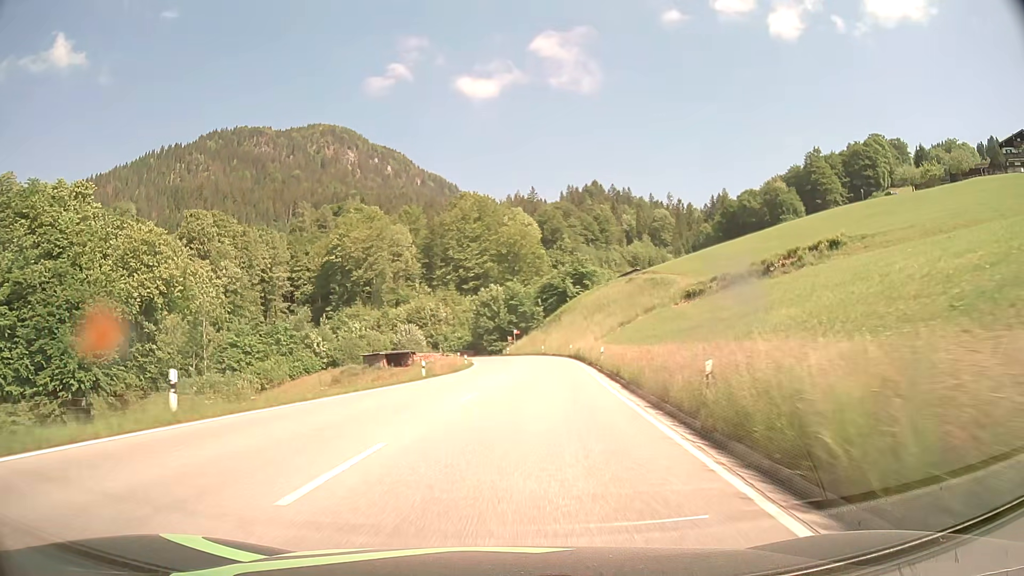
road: primary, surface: asphalt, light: Day
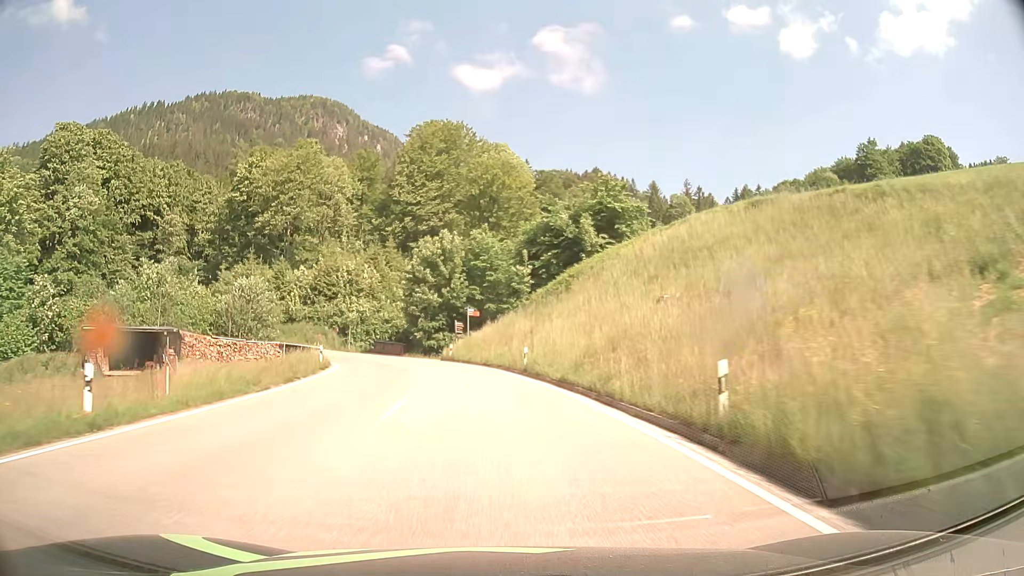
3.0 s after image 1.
(+3.5, +53.5) m; +3°
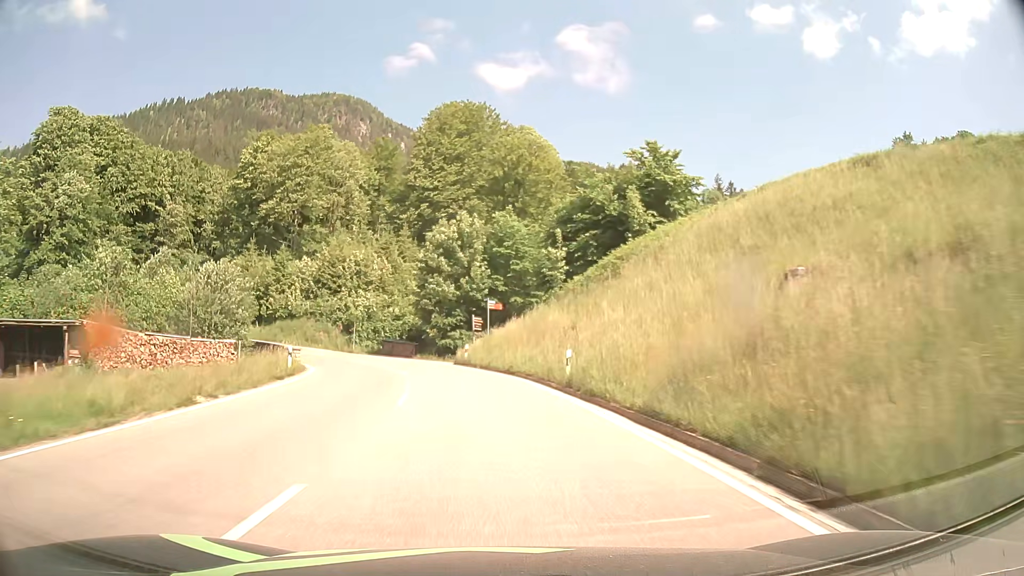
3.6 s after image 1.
(-0.2, +9.6) m; -2°
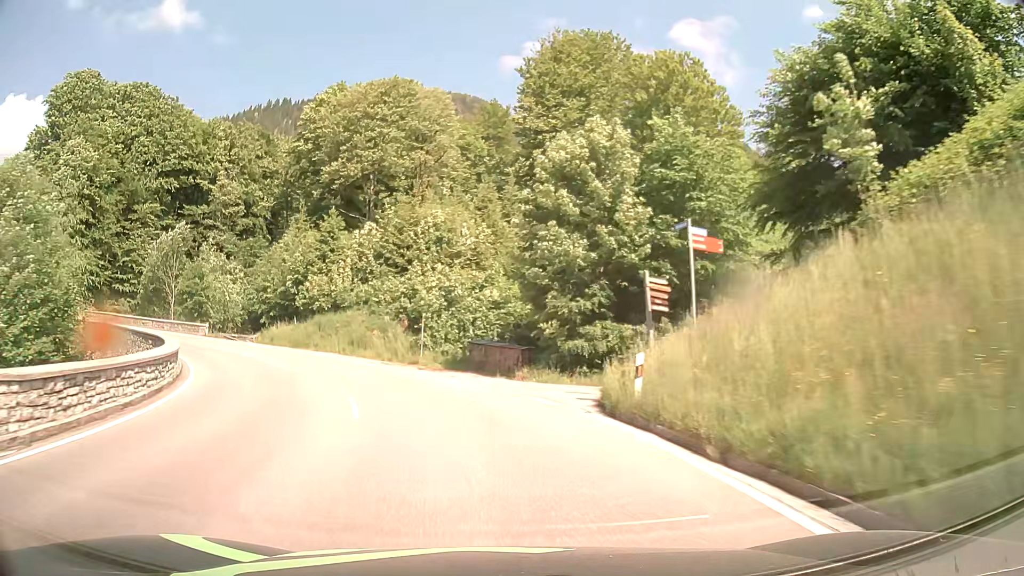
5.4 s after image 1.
(-1.9, +26.3) m; -10°
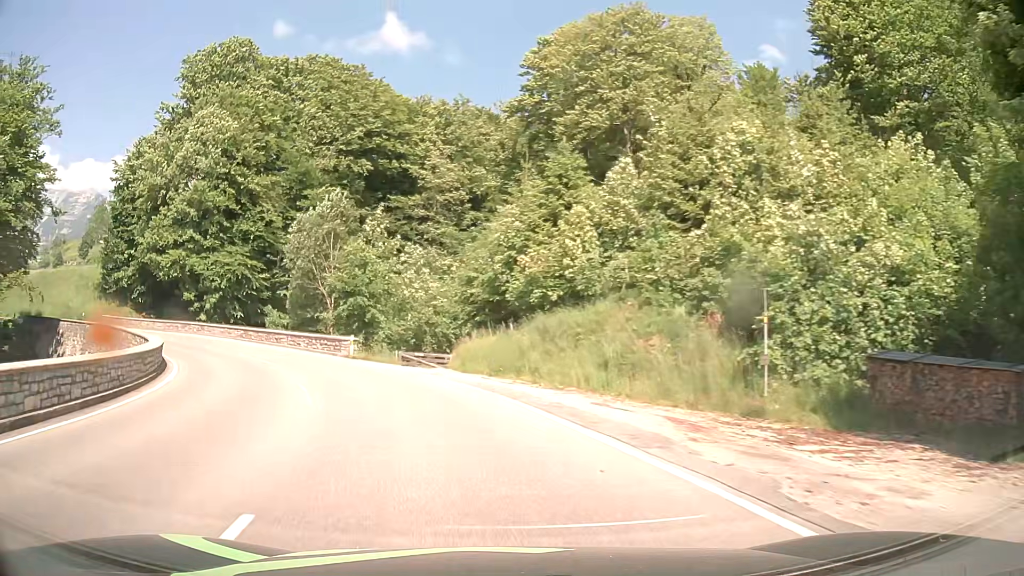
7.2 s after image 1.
(-4.1, +22.9) m; -22°
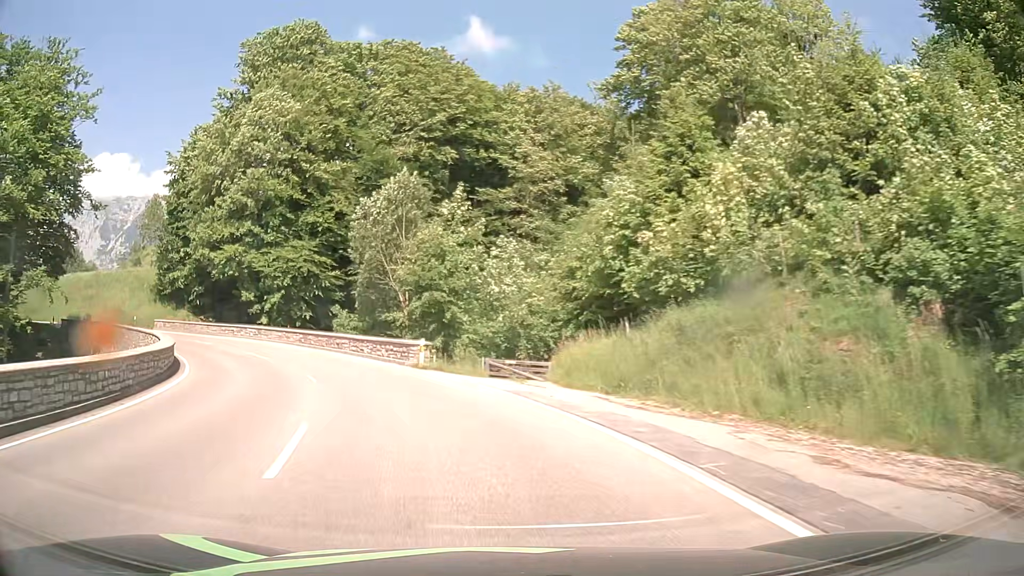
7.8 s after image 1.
(-0.5, +7.1) m; -8°
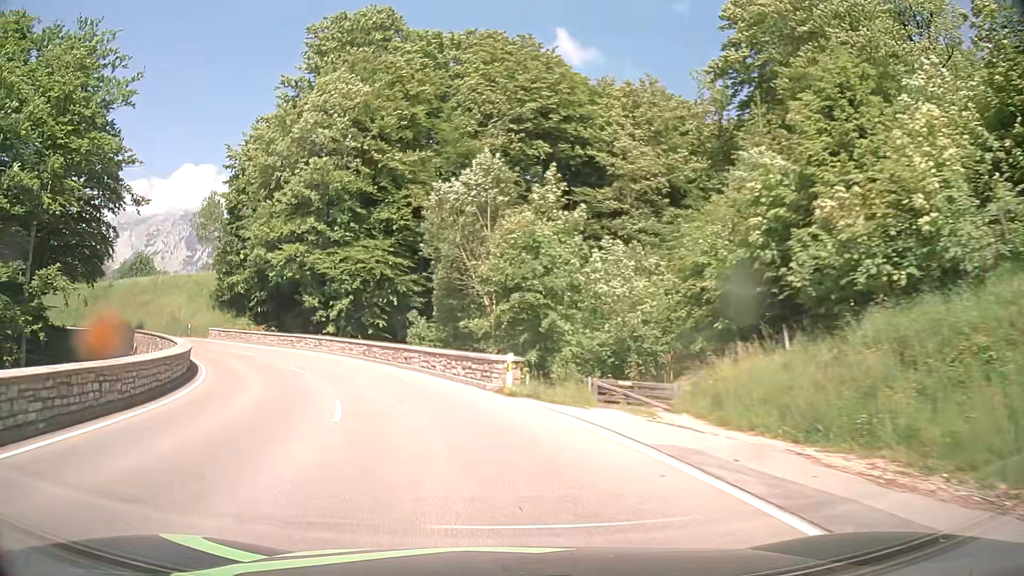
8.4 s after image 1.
(-0.5, +7.0) m; -8°
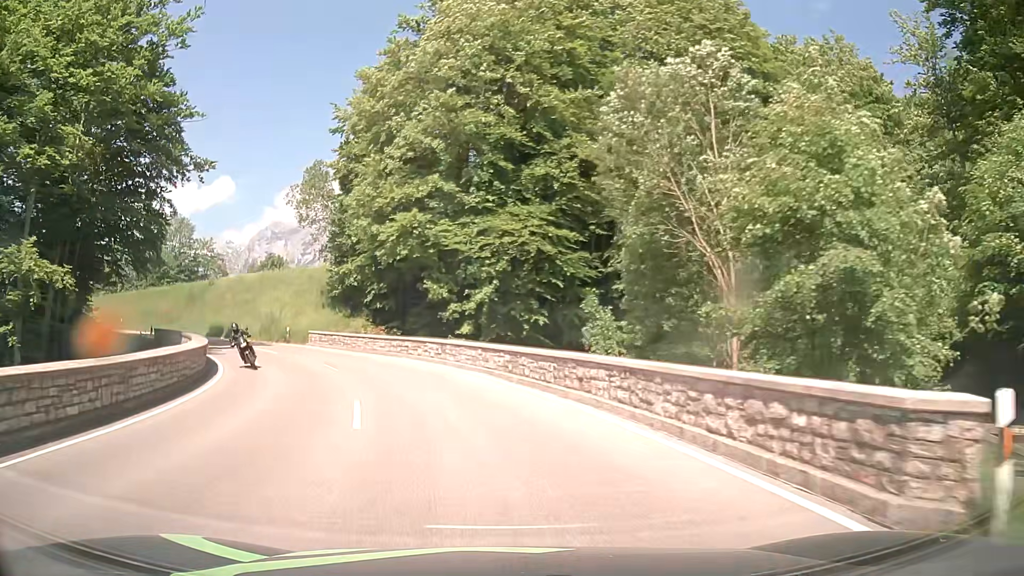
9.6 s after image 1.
(-1.8, +13.8) m; -14°
